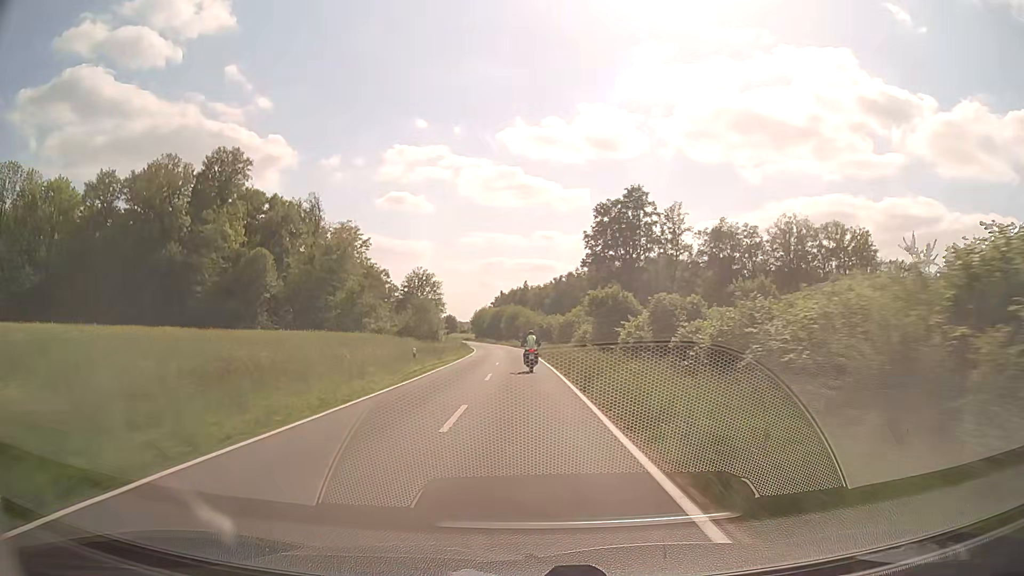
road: secondary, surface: asphalt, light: Day
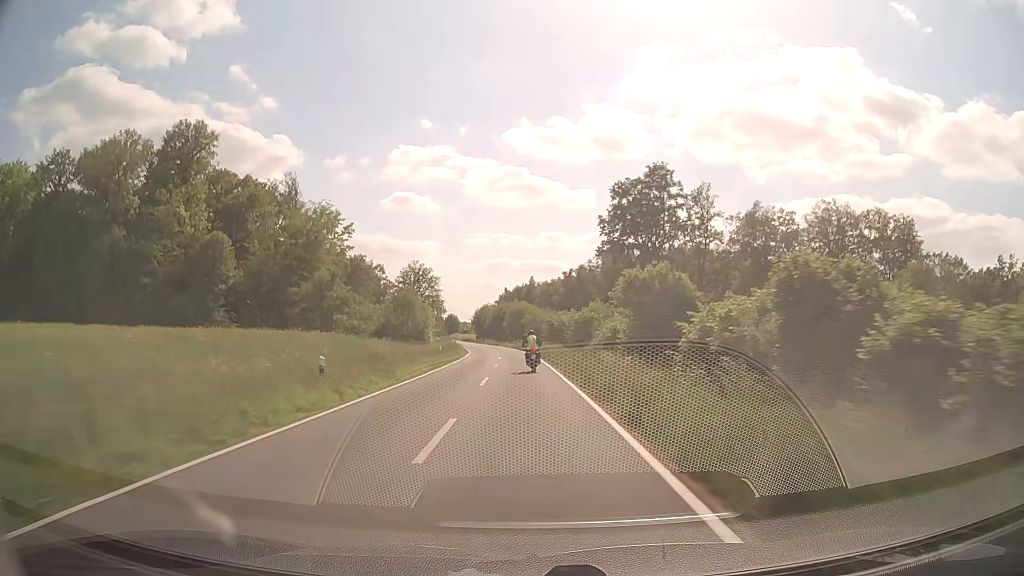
(-0.1, +14.6) m; -1°
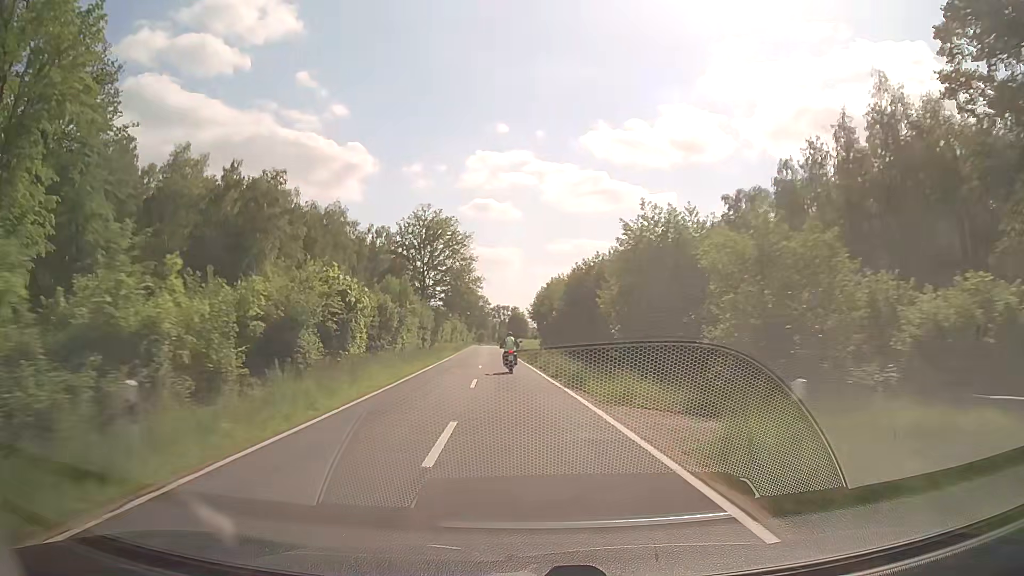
(-2.7, +72.5) m; -7°
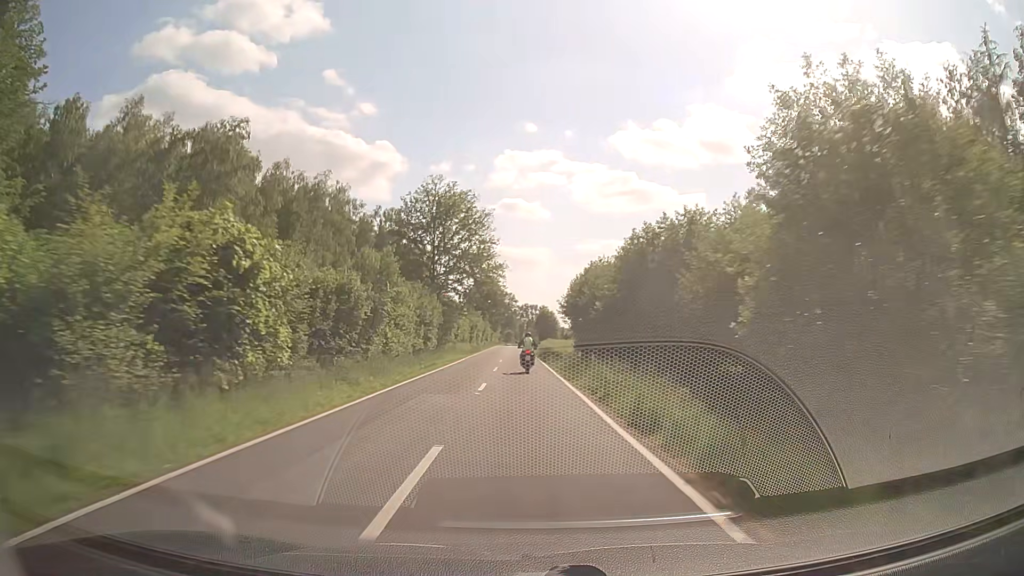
(-0.3, +14.6) m; -3°
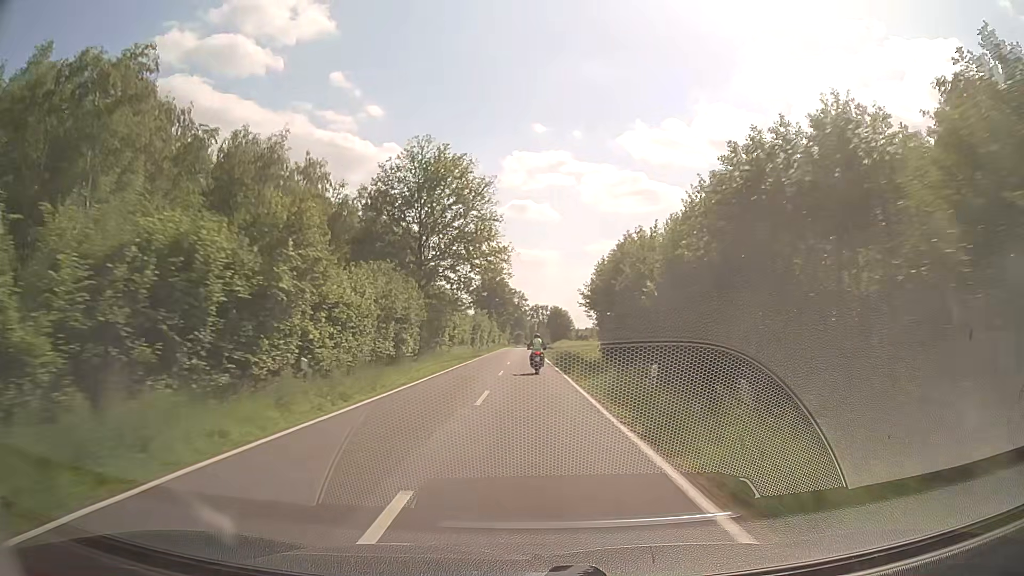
(-0.2, +14.6) m; -1°
